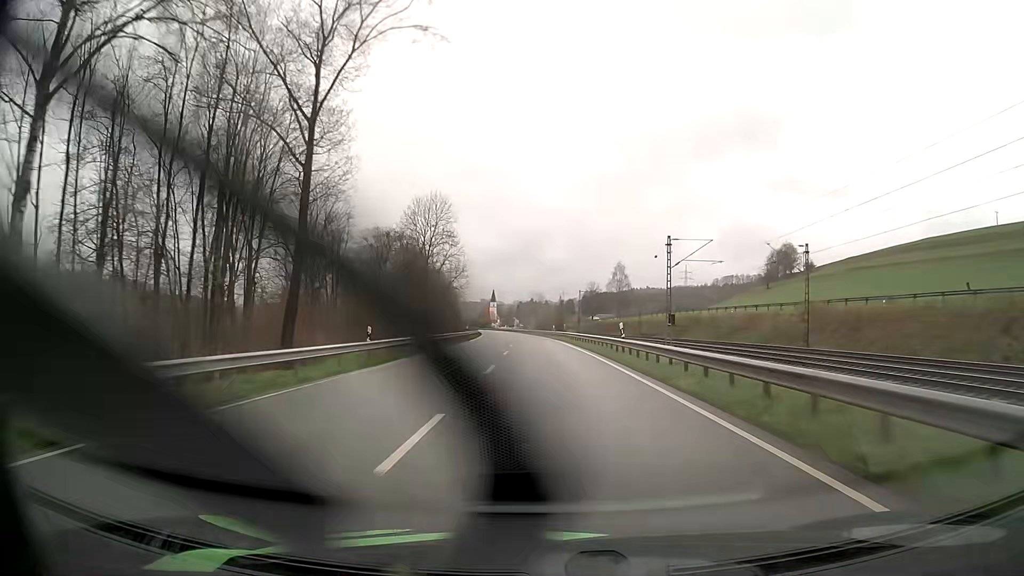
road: primary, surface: asphalt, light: Day
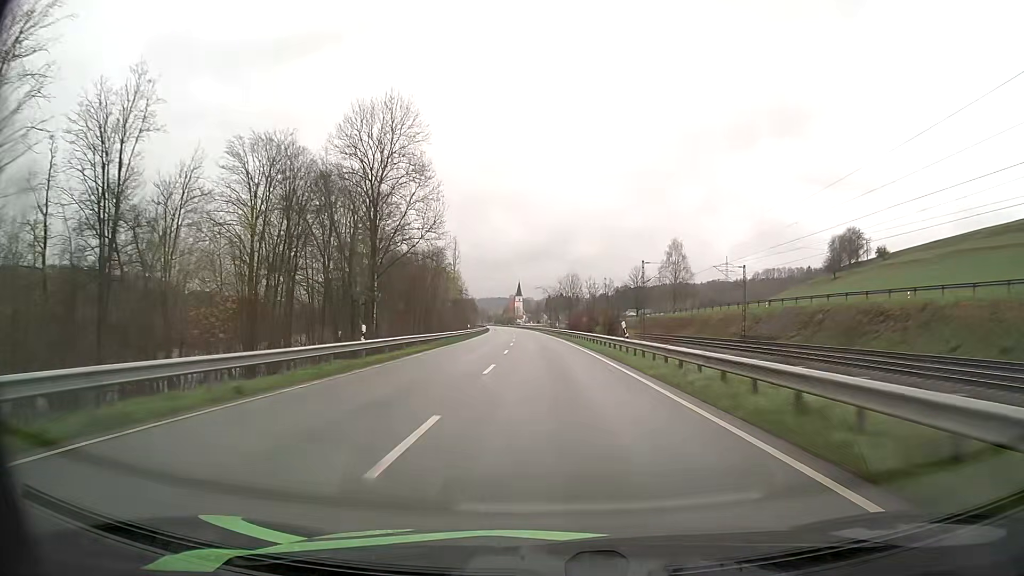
(-1.1, +49.6) m; -2°
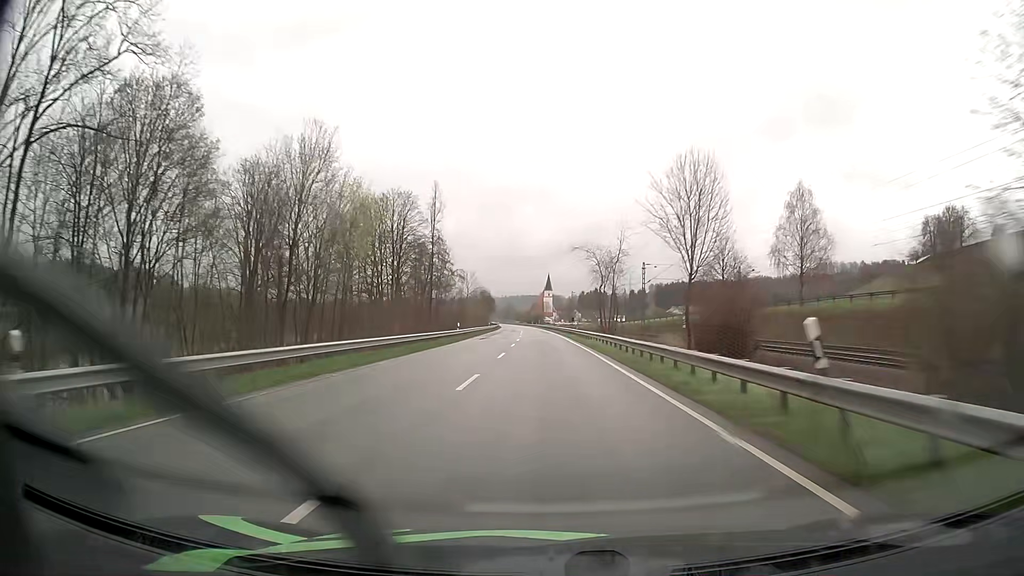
(-1.7, +66.2) m; -3°
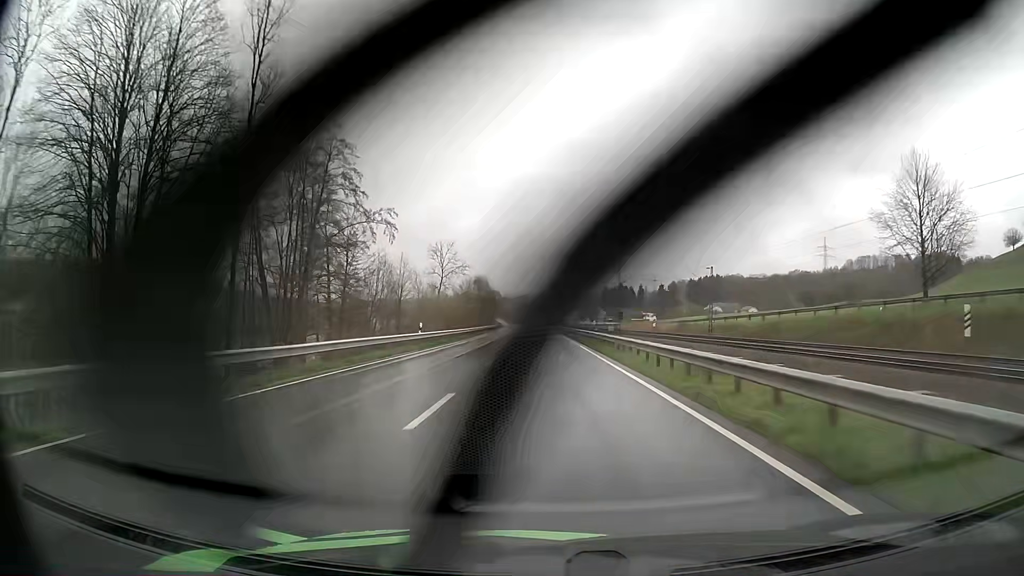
(-1.0, +66.0) m; -1°
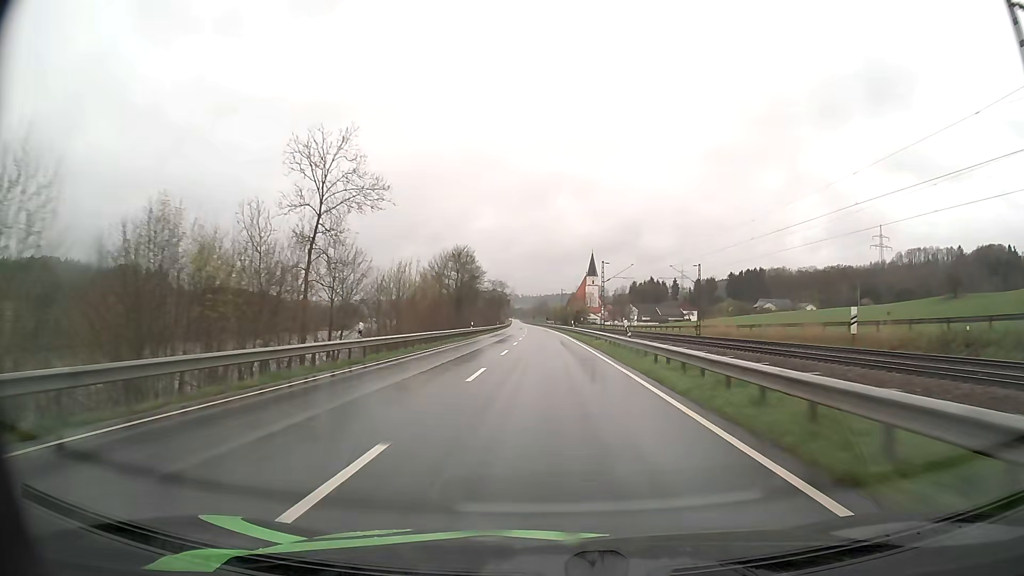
(-0.9, +65.9) m; -2°
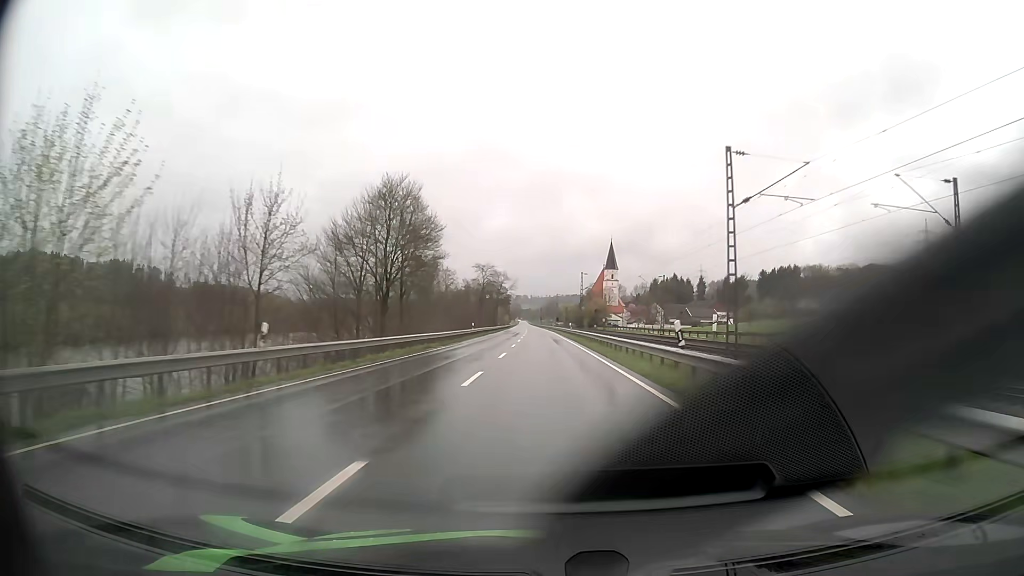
(-0.3, +49.4) m; -1°
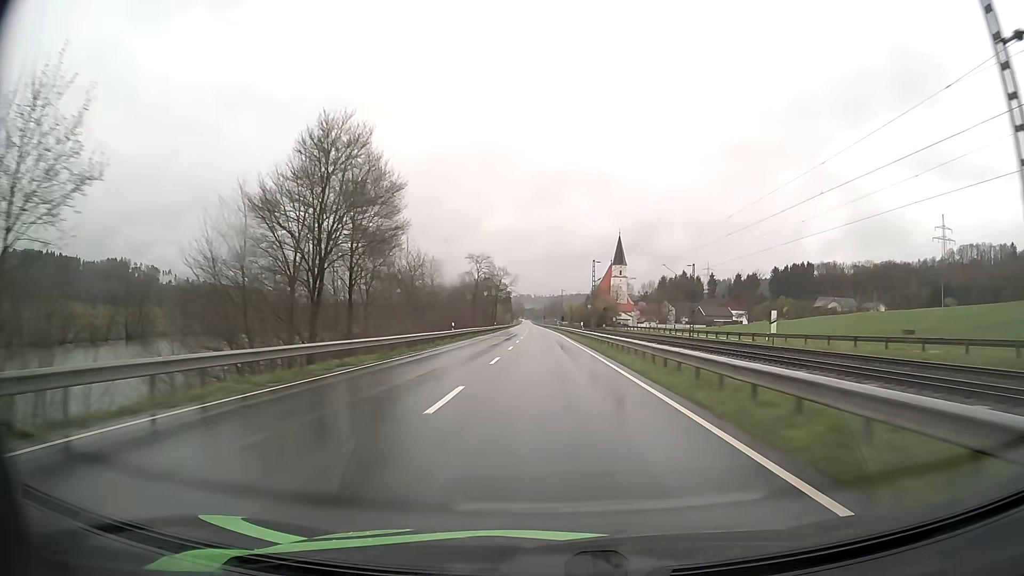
(0.0, +16.5) m; 0°
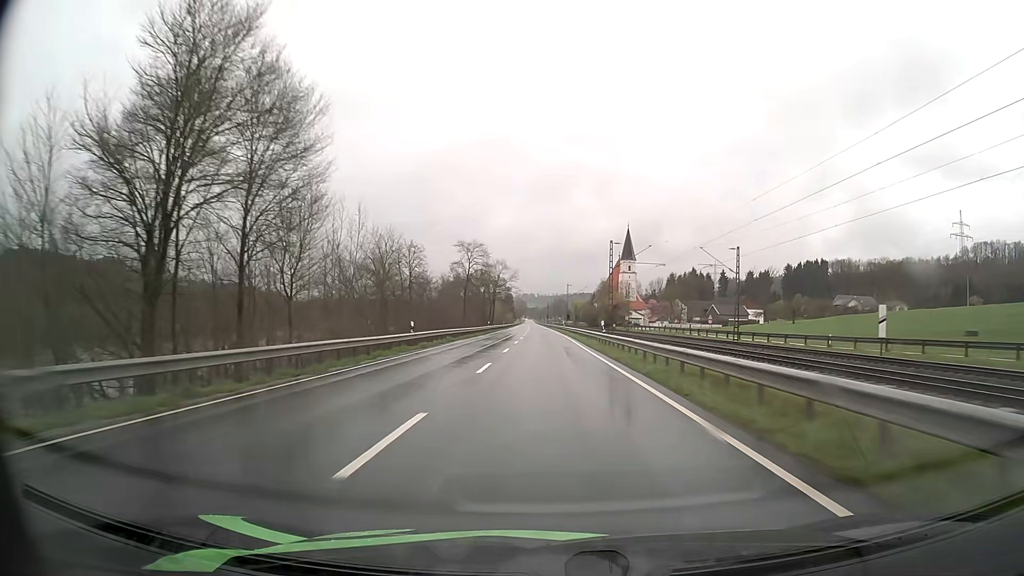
(-0.1, +16.5) m; 0°
(0, +10) (0, +20) (0, +30) (0, +40) (0, +50) (0, +60) (-1, +70) (-1, +80) (-1, +90) (-1, +100) m
